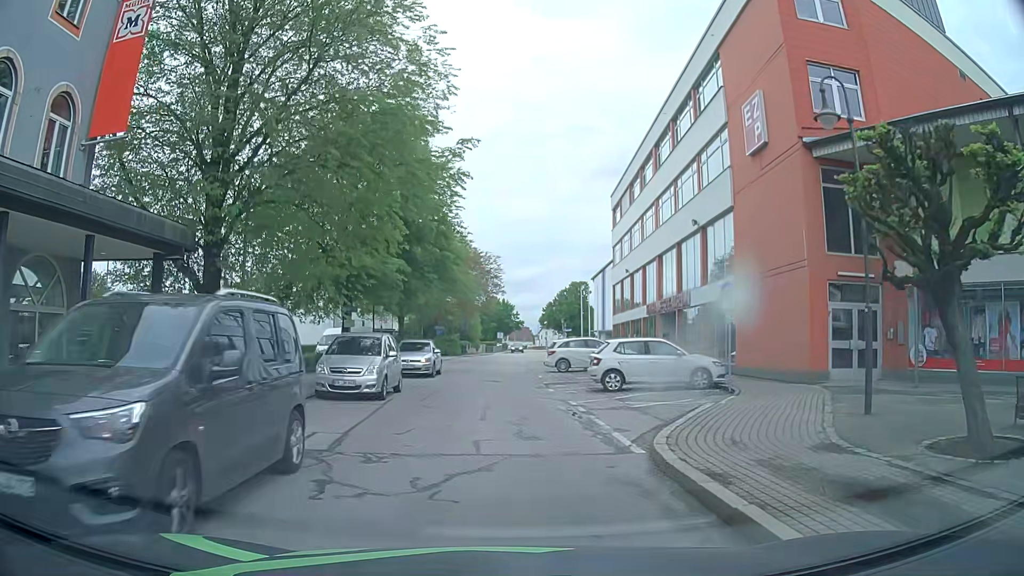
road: residential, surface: asphalt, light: Day
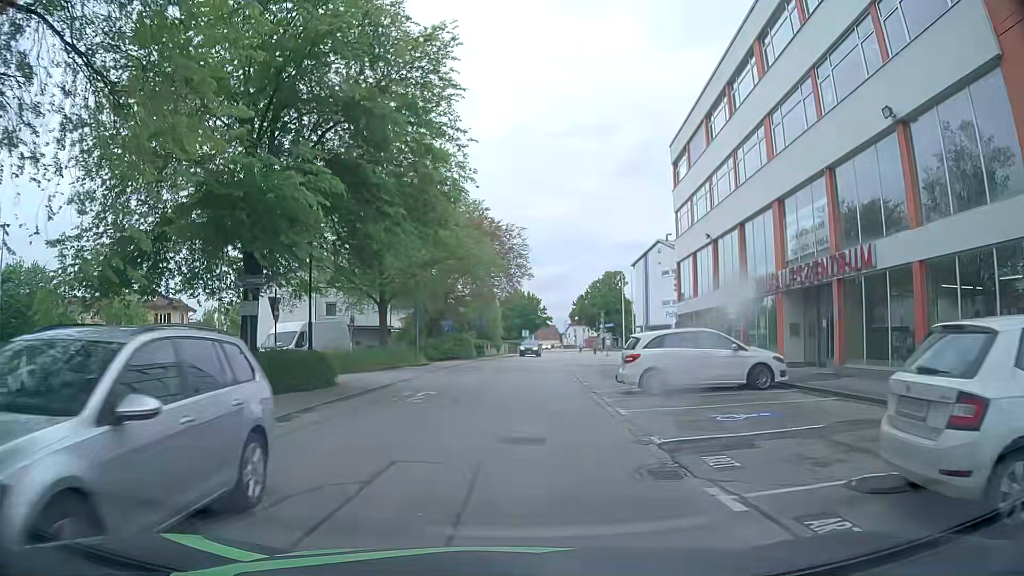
(-0.3, +15.2) m; -1°
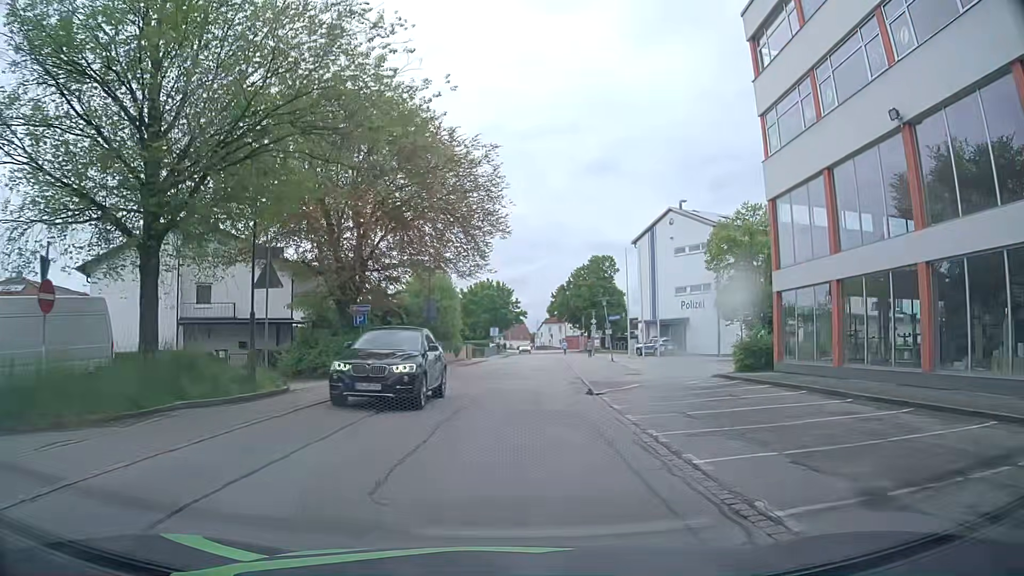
(-0.3, +20.3) m; +2°
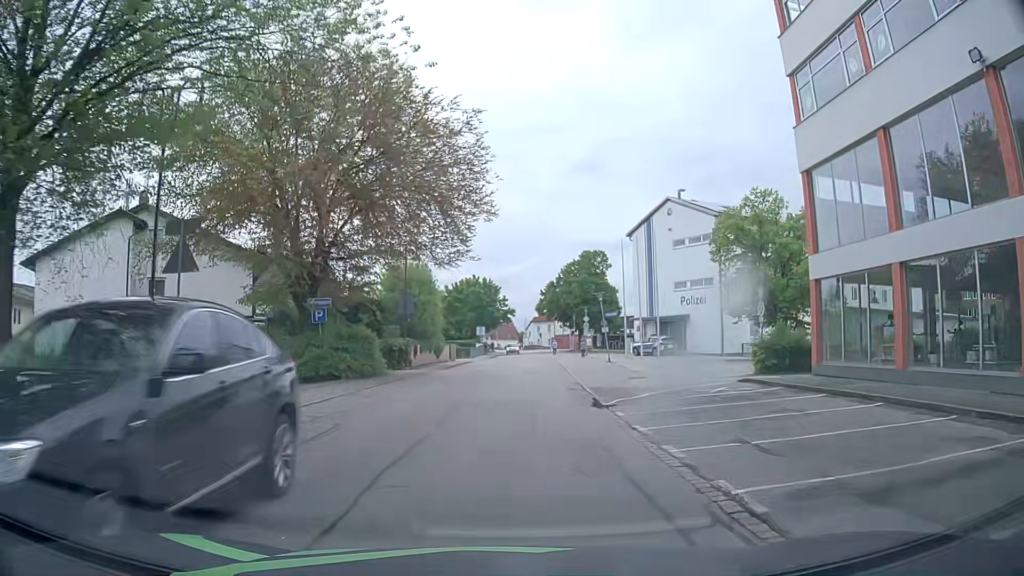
(0.0, +4.2) m; -1°
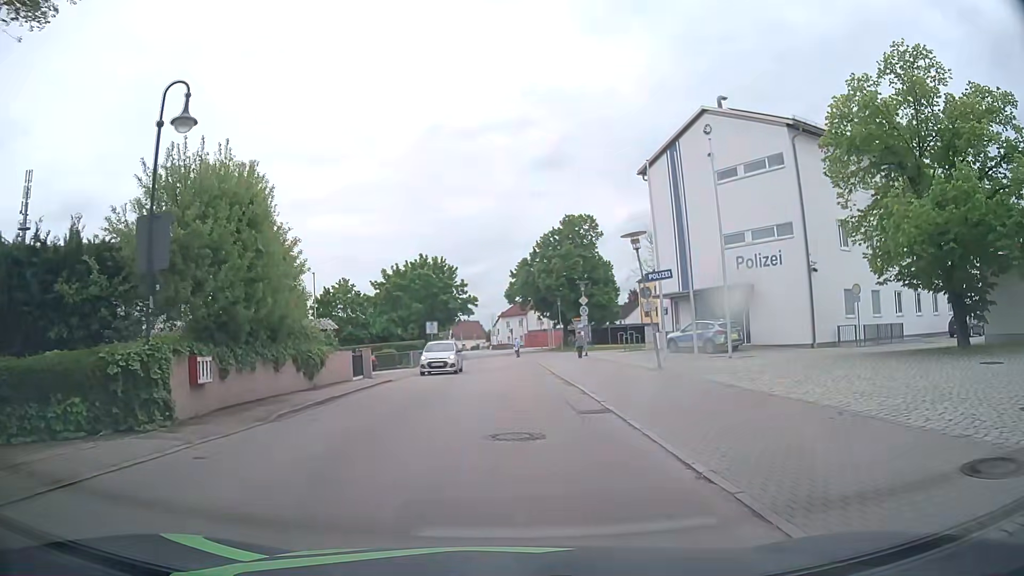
(+1.0, +21.8) m; +4°
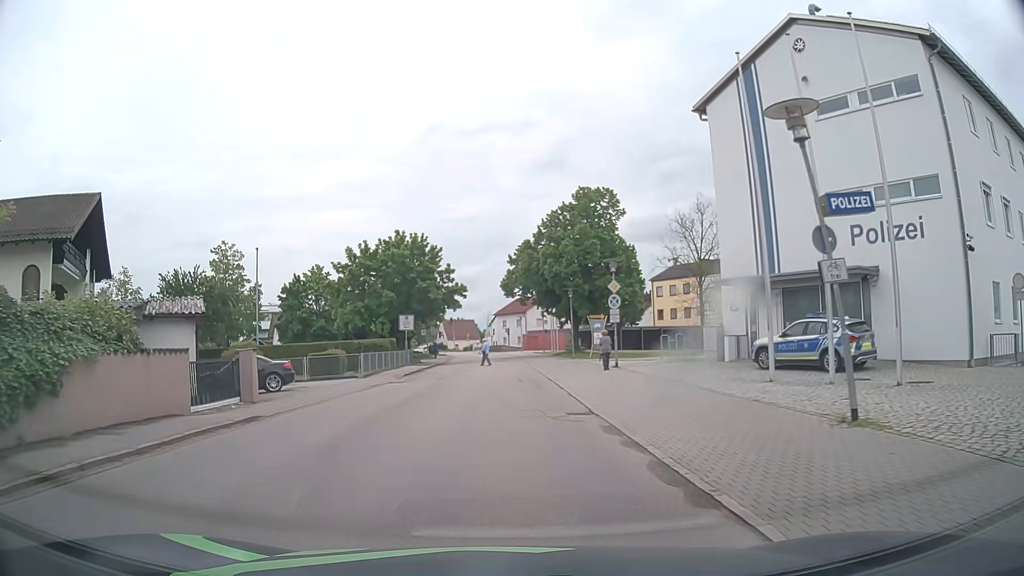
(+0.1, +13.3) m; 0°
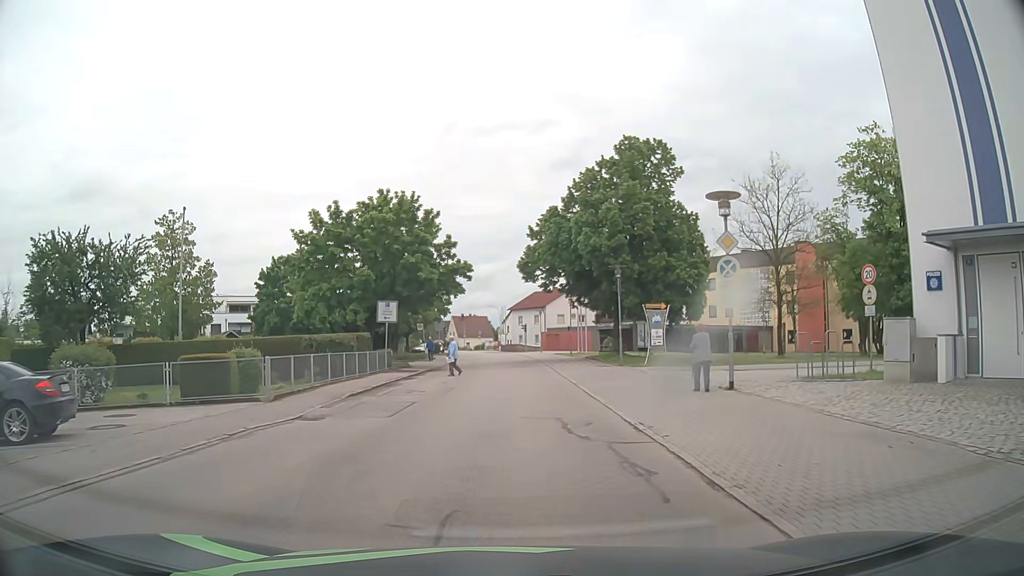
(-0.1, +13.4) m; -1°
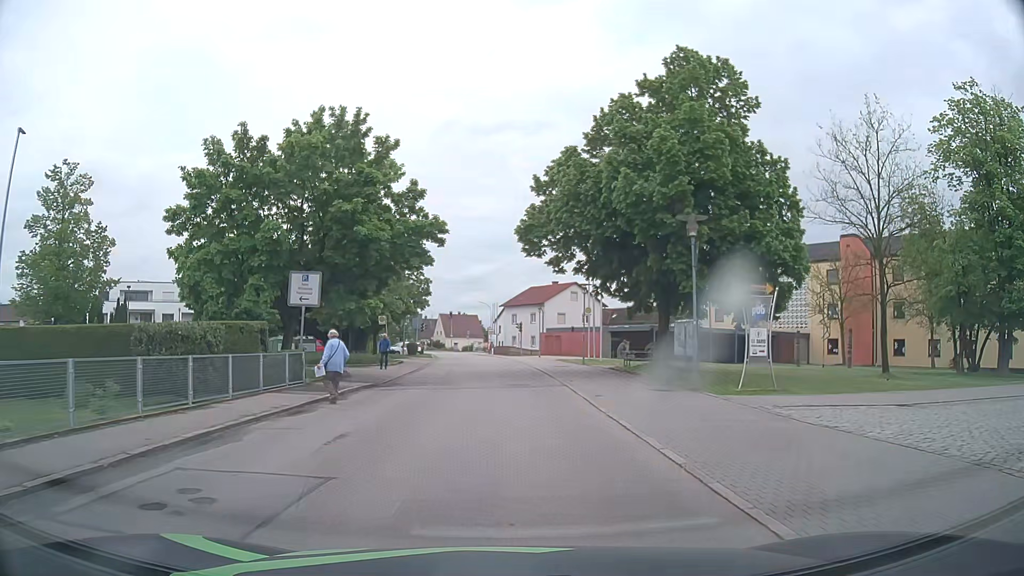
(+0.1, +13.5) m; +1°
(0, +10) (0, +20) (0, +30) (-1, +40) (-1, +50) (-2, +60) (-3, +70) (-4, +80) (-5, +90) (-6, +100) m
